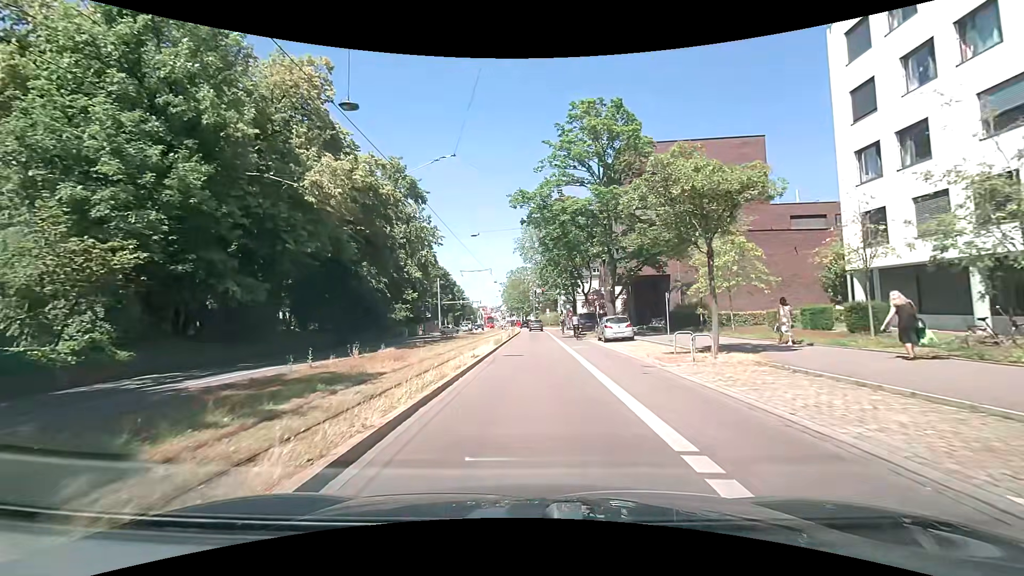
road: primary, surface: asphalt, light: Day
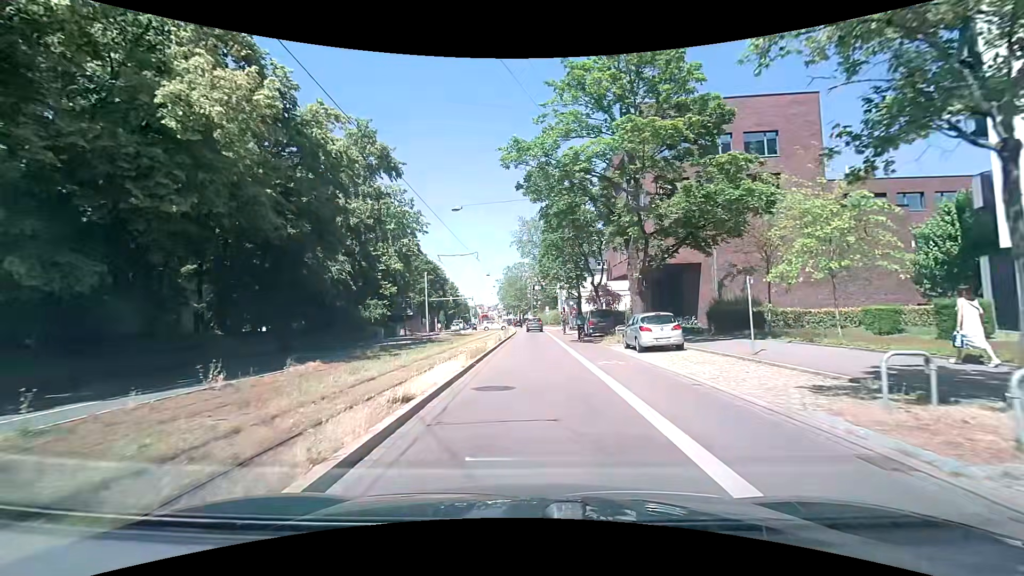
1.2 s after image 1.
(-0.1, +9.4) m; 0°
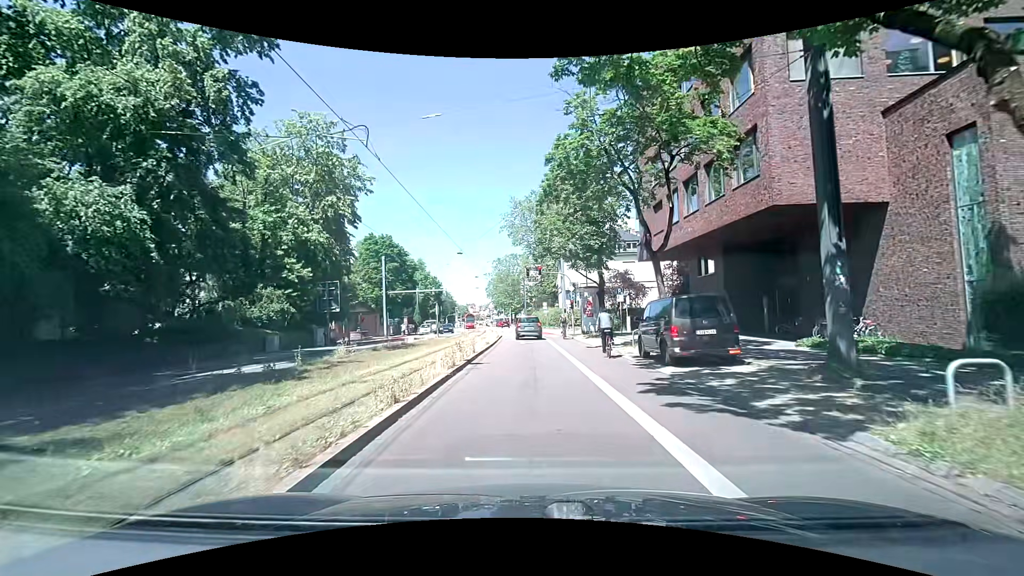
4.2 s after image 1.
(+0.1, +21.3) m; -1°
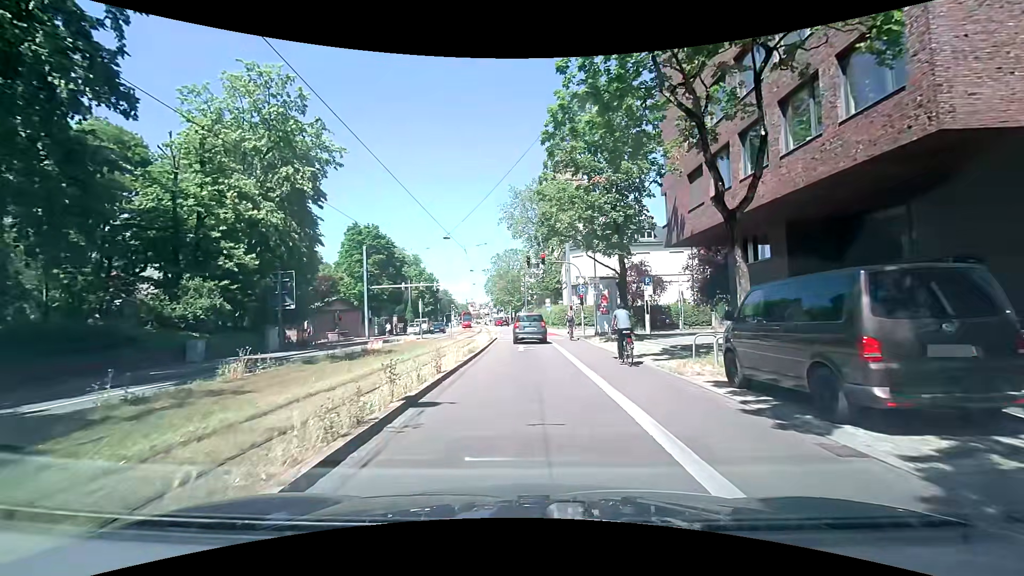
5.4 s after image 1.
(+0.1, +7.5) m; +2°
